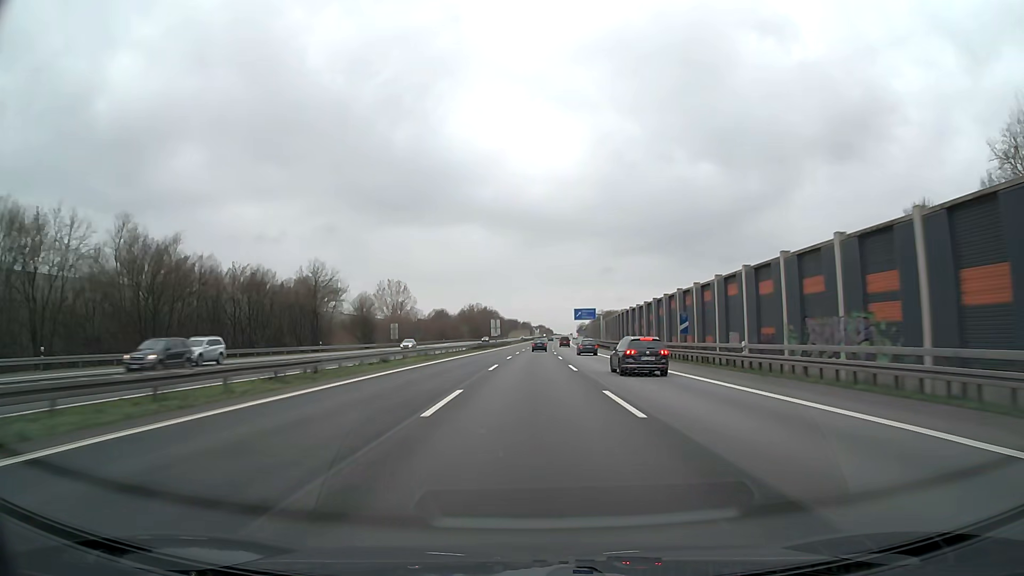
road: motorway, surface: asphalt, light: Day
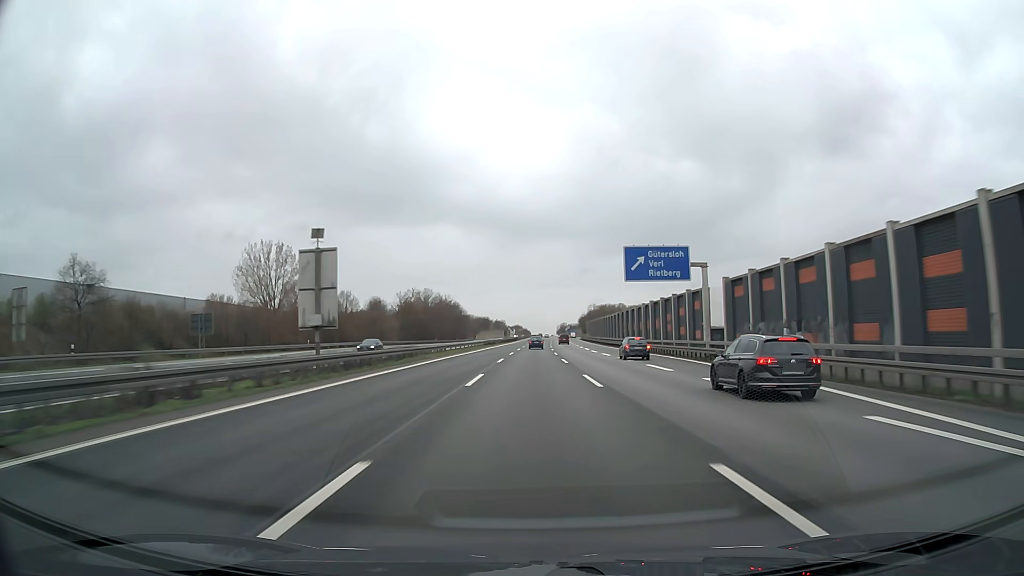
(+1.6, +99.9) m; +2°
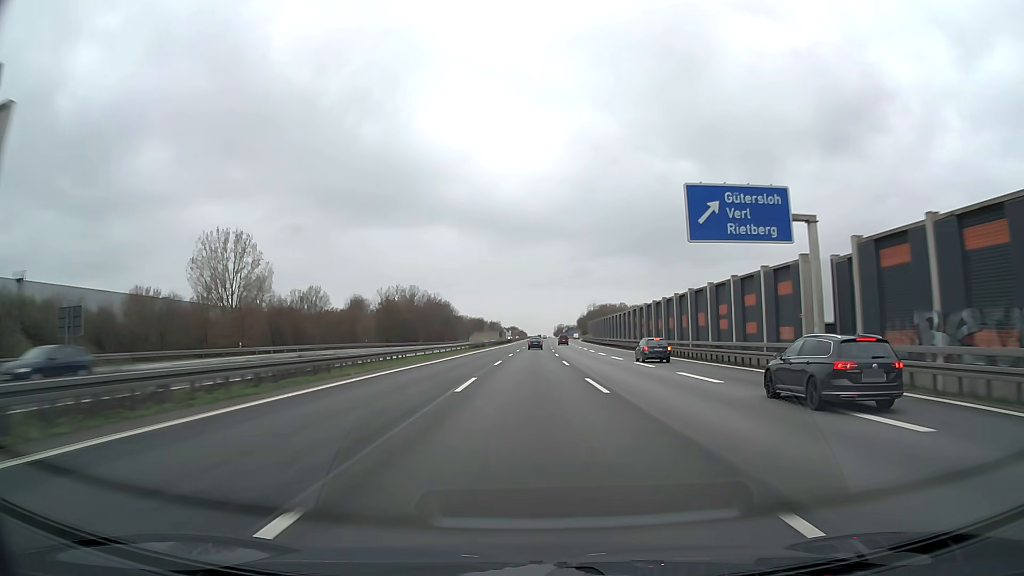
(+0.1, +20.0) m; 0°
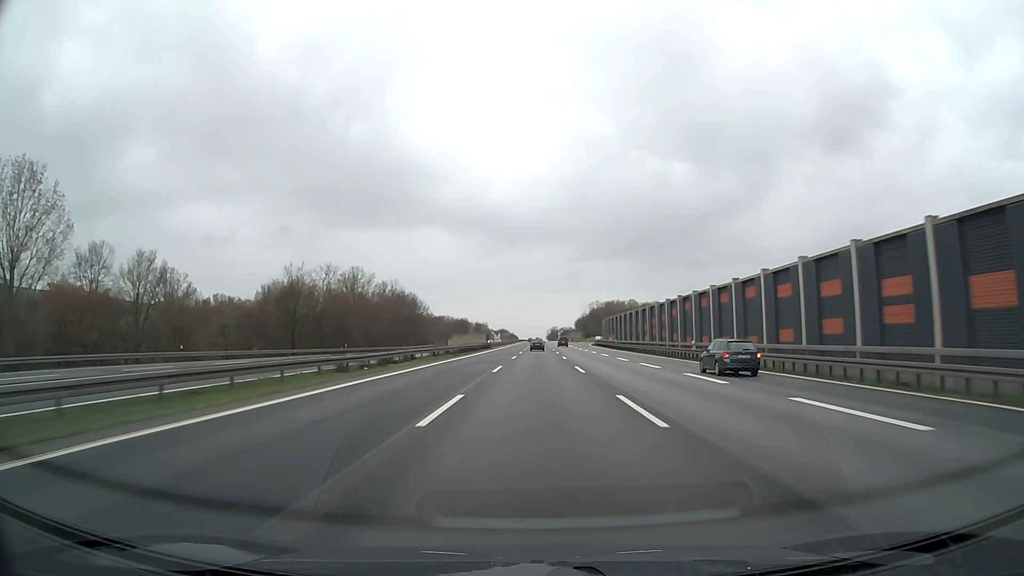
(+0.3, +60.2) m; +1°
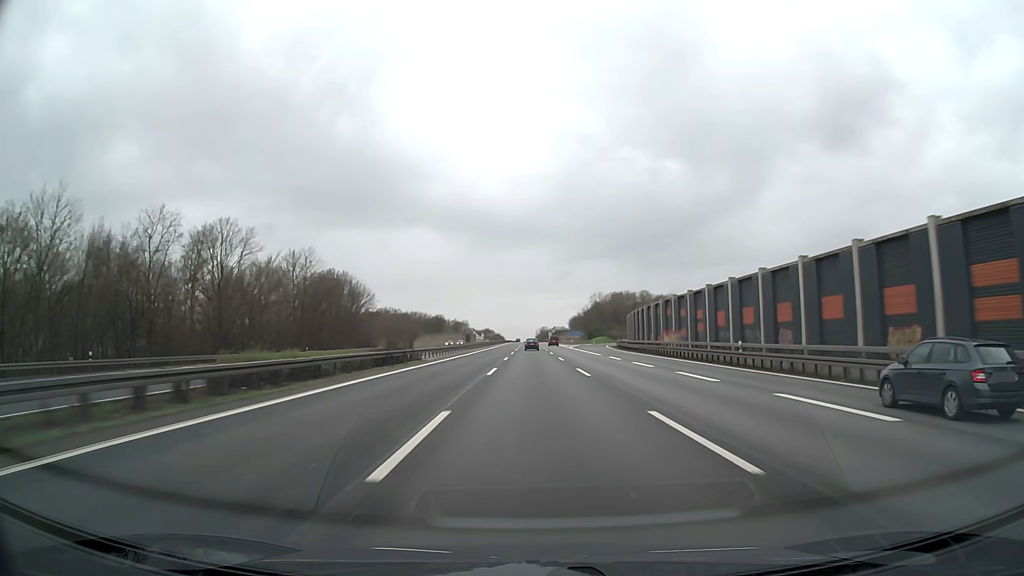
(+0.5, +60.5) m; +1°
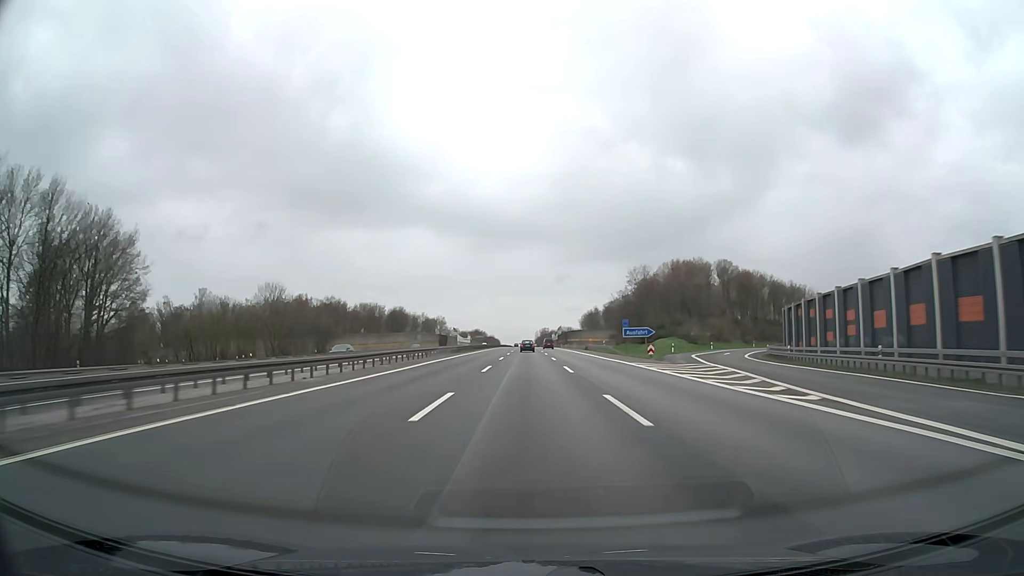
(+0.5, +101.2) m; 0°
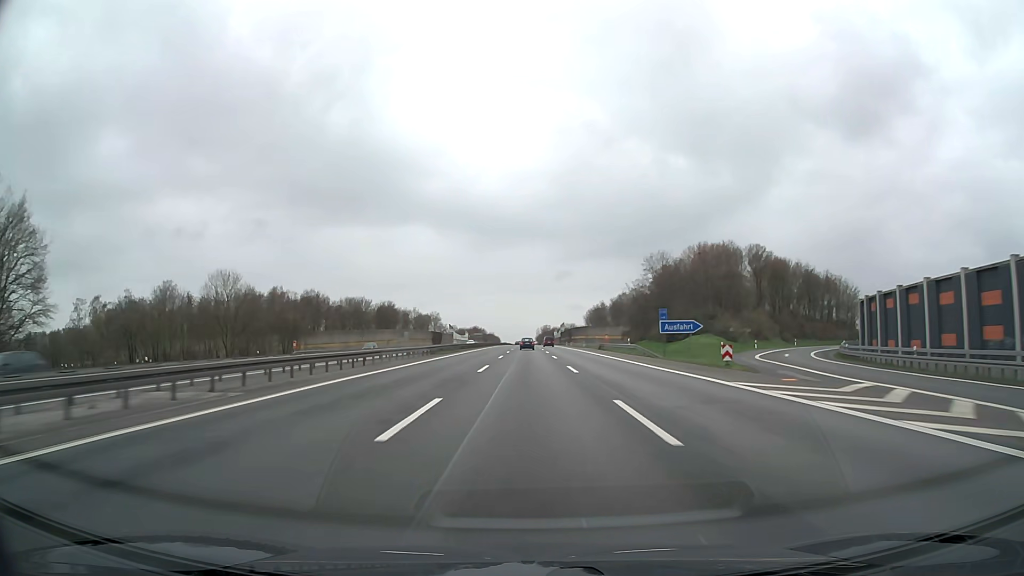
(0.0, +20.2) m; 0°
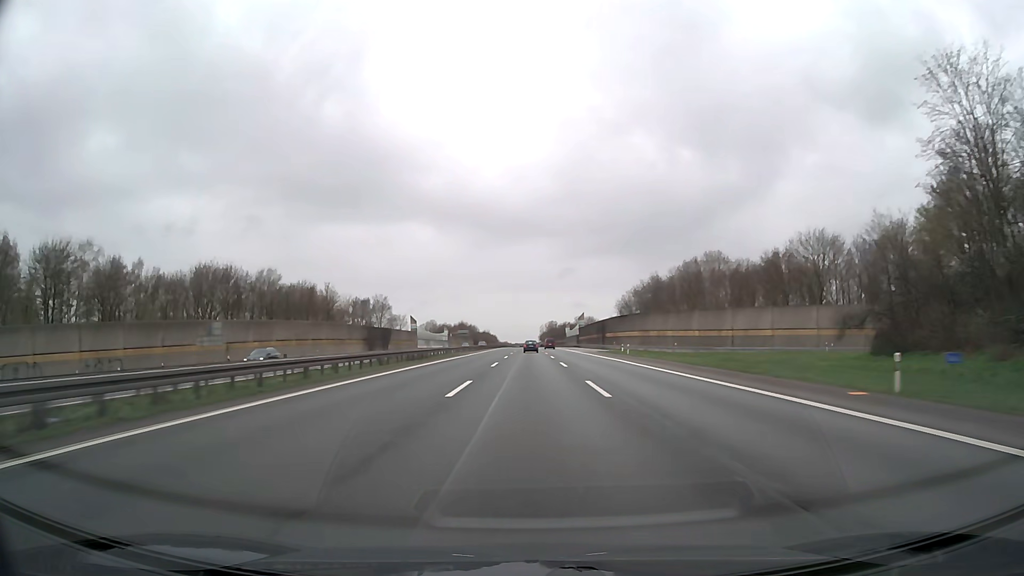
(-0.1, +100.9) m; 0°
(0, +10) (0, +20) (0, +30) (0, +40) (0, +50) (0, +60) (0, +70) (0, +80) (0, +90) (0, +100) m
